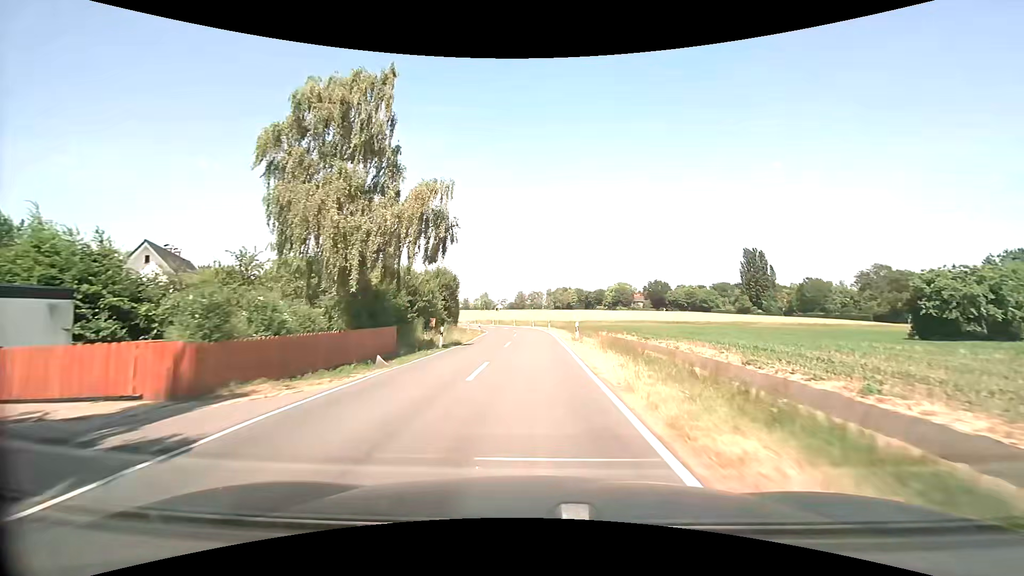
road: secondary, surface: asphalt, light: Day
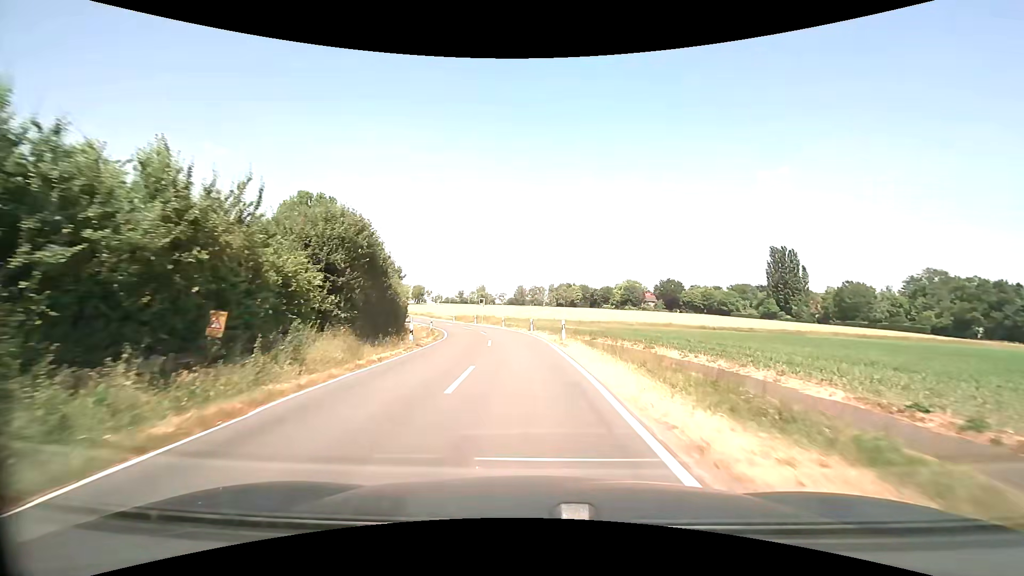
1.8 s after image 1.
(+0.1, +26.1) m; 0°
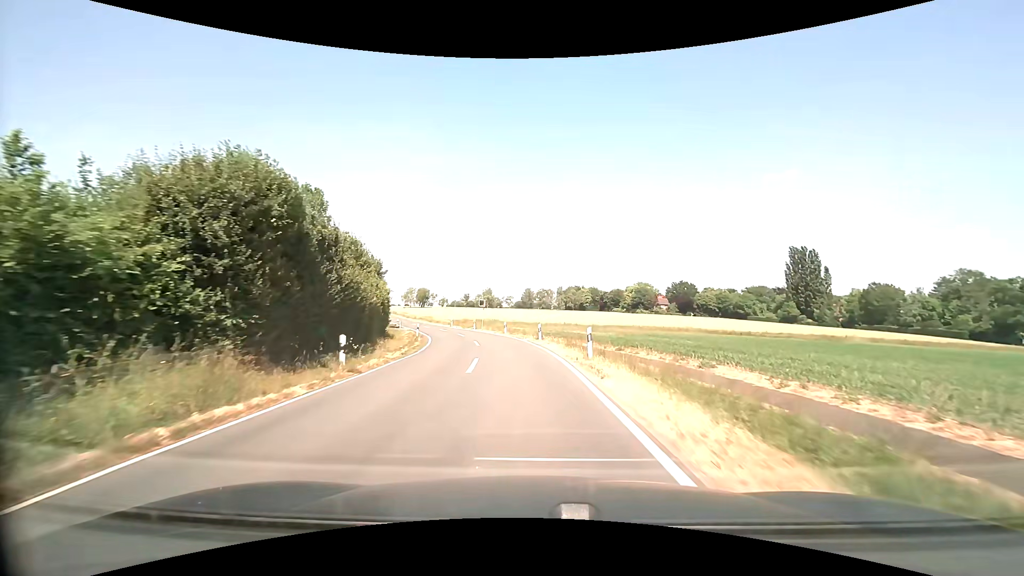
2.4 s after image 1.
(-0.1, +8.5) m; -1°
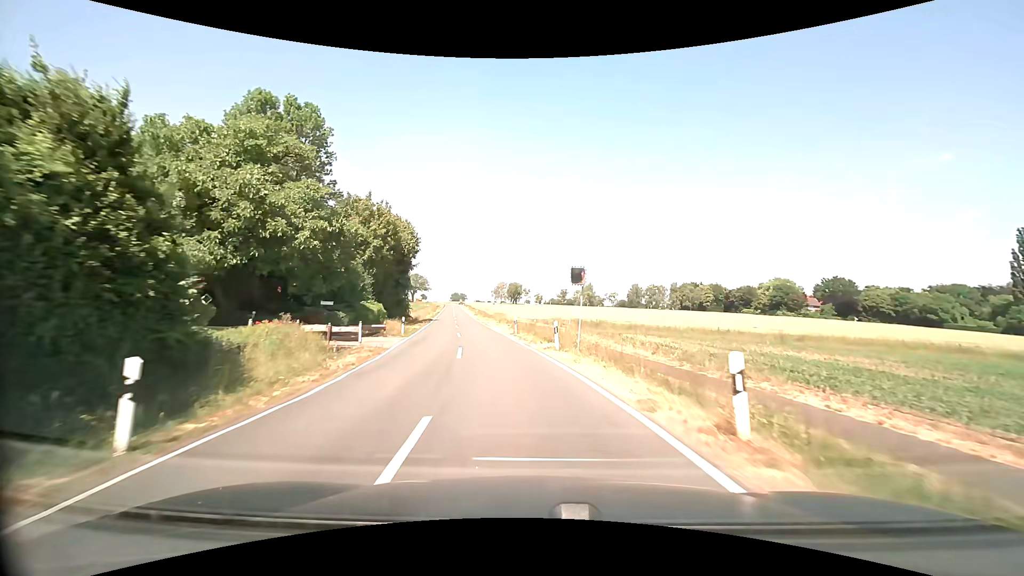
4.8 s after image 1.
(-3.1, +34.0) m; -11°
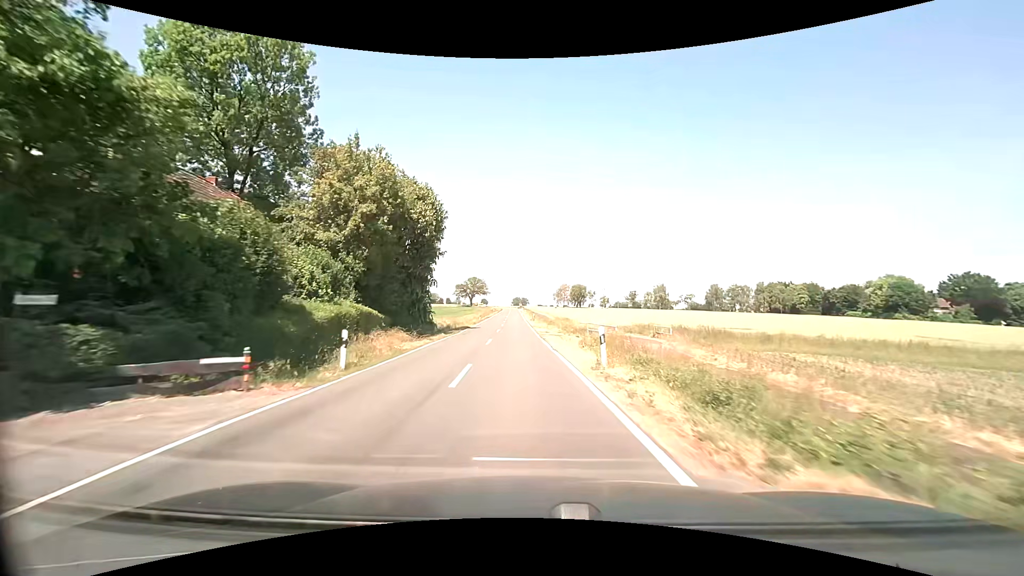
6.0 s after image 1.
(-1.1, +17.5) m; -7°
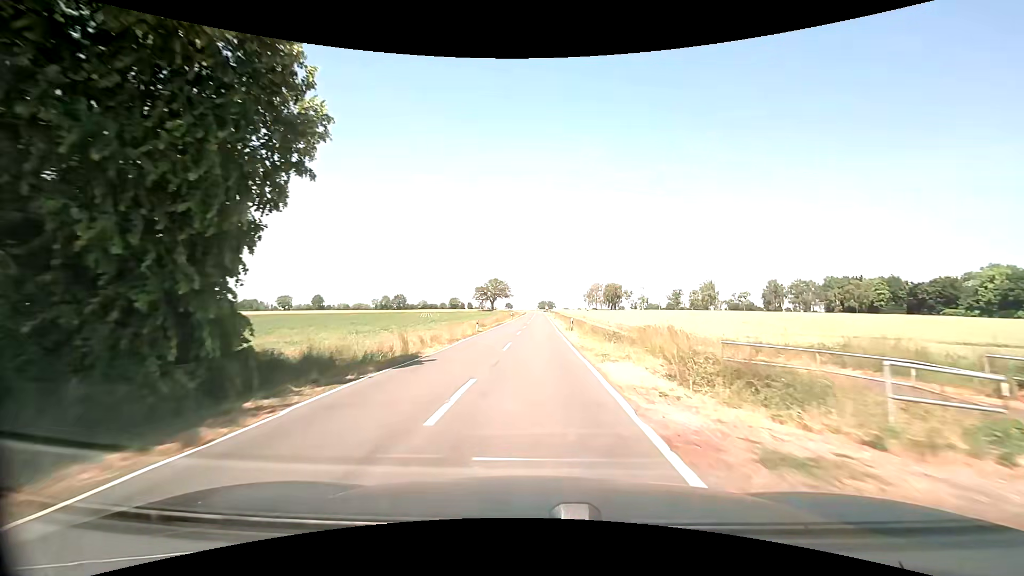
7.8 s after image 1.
(-0.9, +27.6) m; -3°
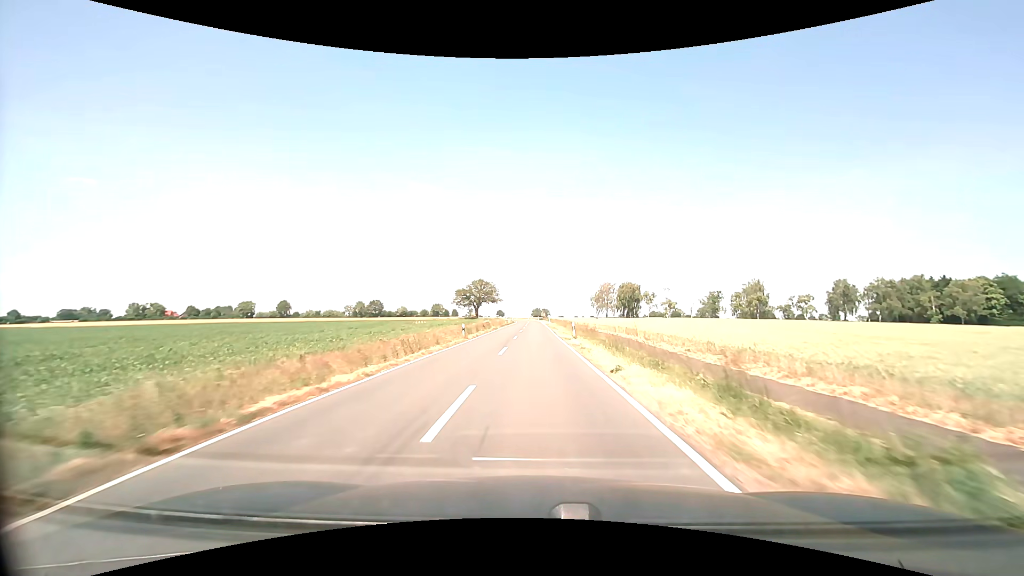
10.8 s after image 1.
(+0.1, +49.2) m; 0°
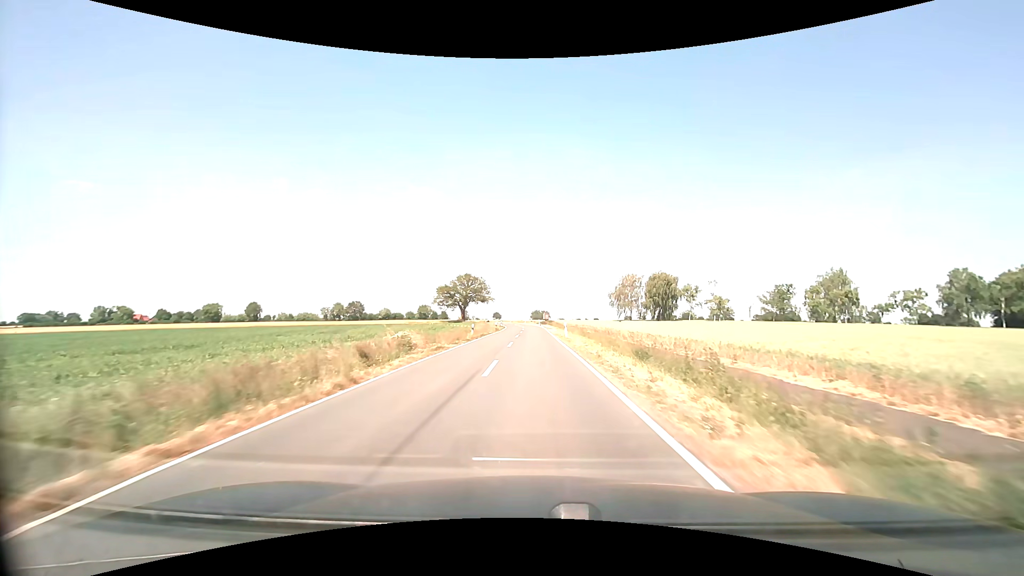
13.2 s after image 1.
(+0.1, +42.4) m; 0°
(0, +10) (0, +20) (0, +30) (0, +40) (0, +50) (0, +60) (0, +70) (-1, +80) (-1, +90) (-2, +100) m
